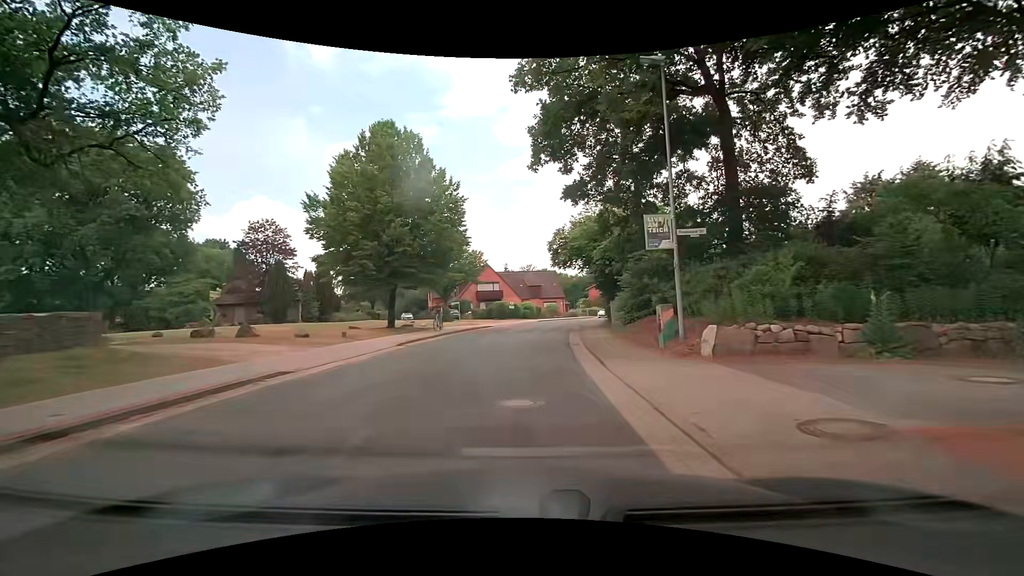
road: residential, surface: asphalt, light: Day
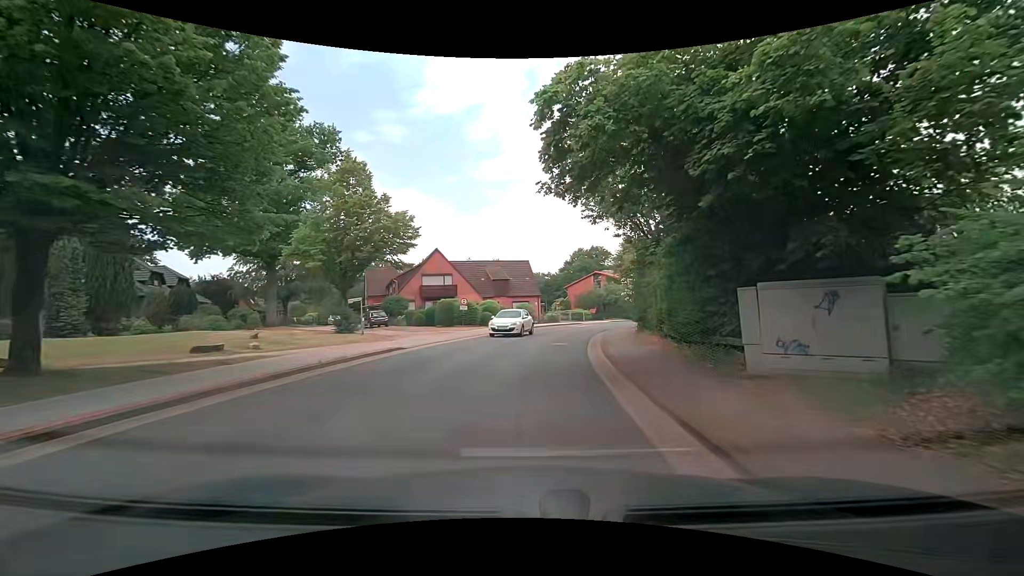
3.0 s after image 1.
(+0.3, +21.0) m; +4°
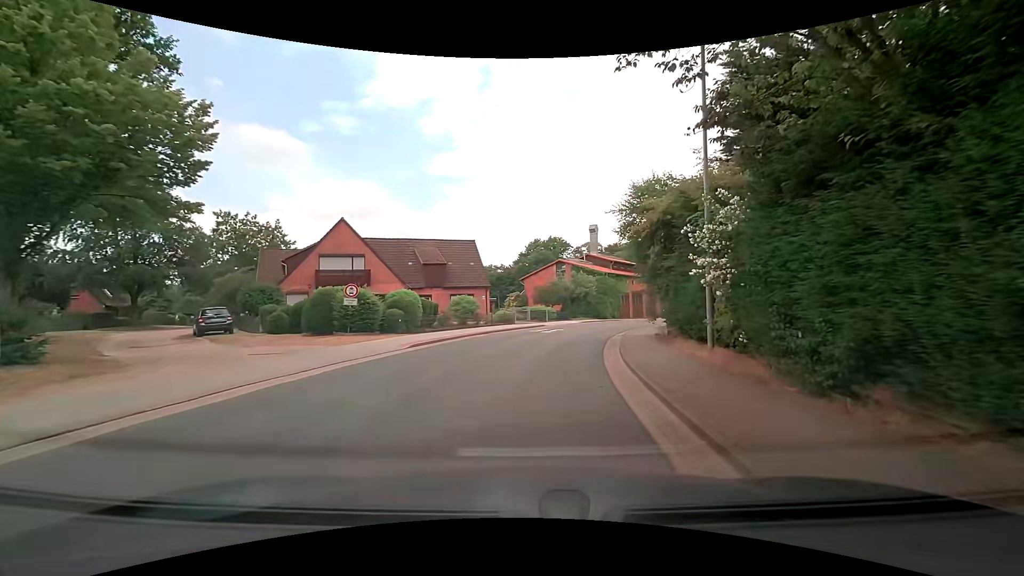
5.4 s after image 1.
(+0.6, +16.3) m; +5°
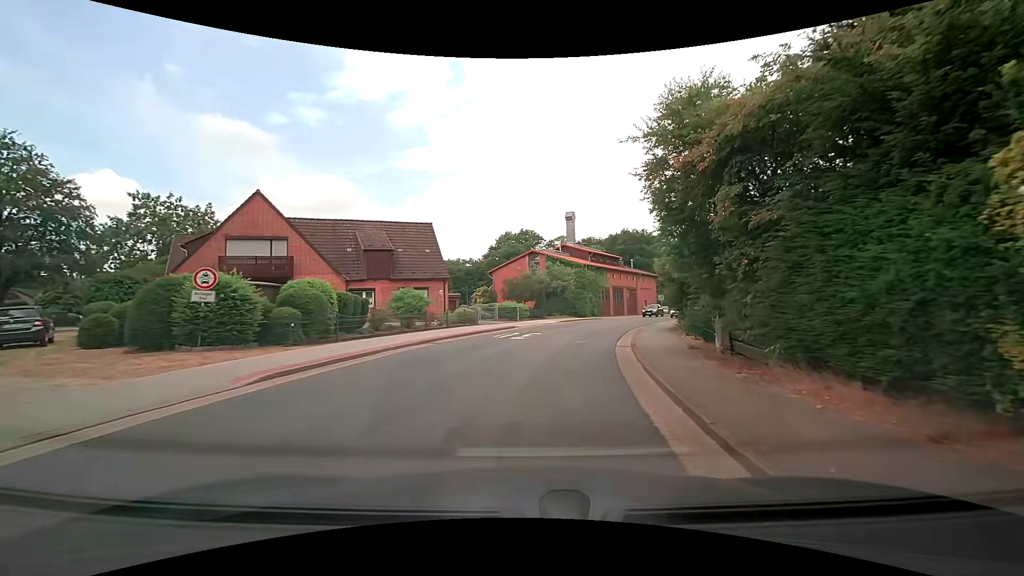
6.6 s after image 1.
(+0.2, +8.1) m; +4°
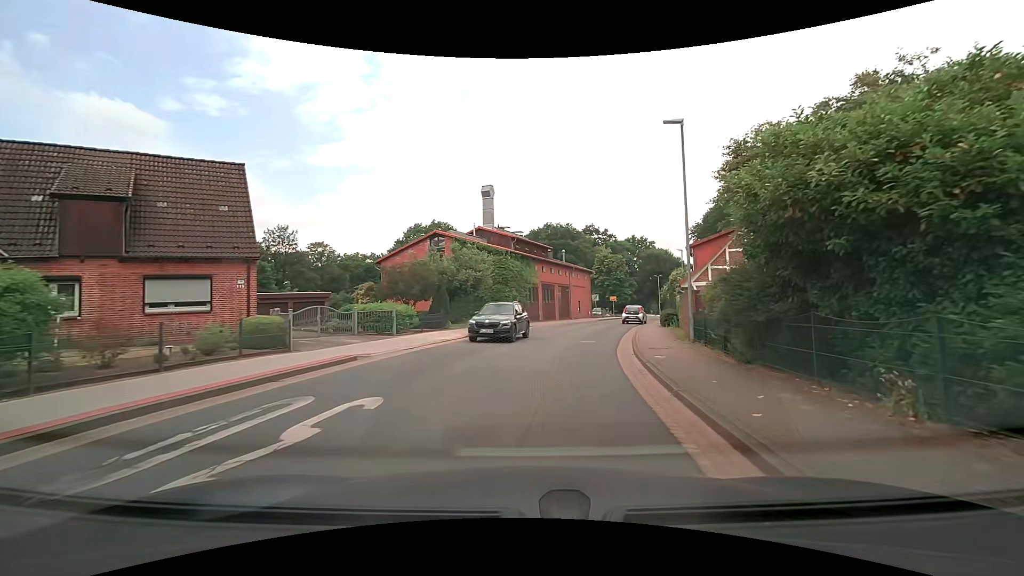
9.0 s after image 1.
(+1.0, +16.2) m; +9°
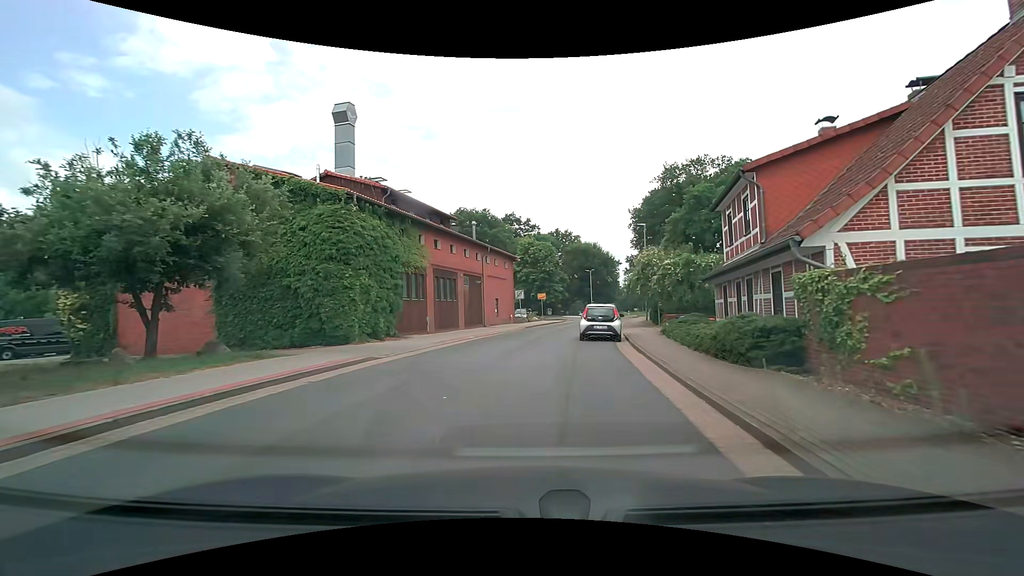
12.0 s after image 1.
(+1.8, +20.2) m; +9°
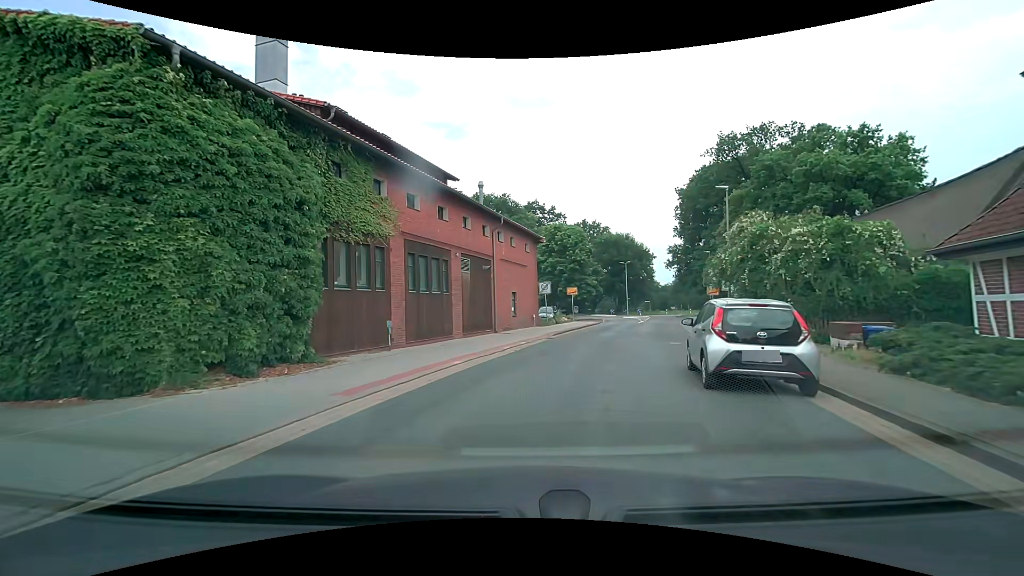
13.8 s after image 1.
(-0.2, +11.6) m; -3°
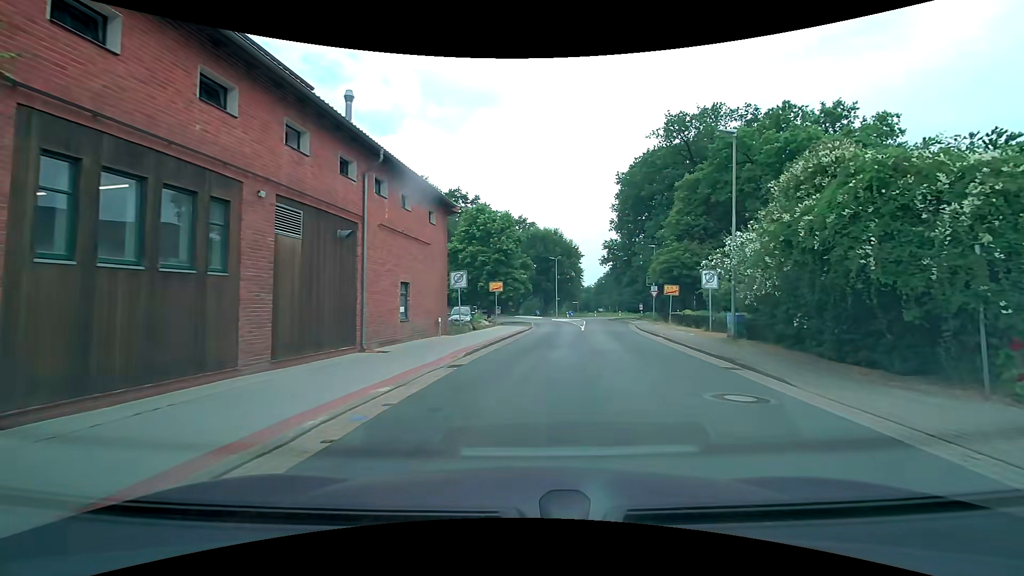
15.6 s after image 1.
(+0.6, +10.8) m; +9°
